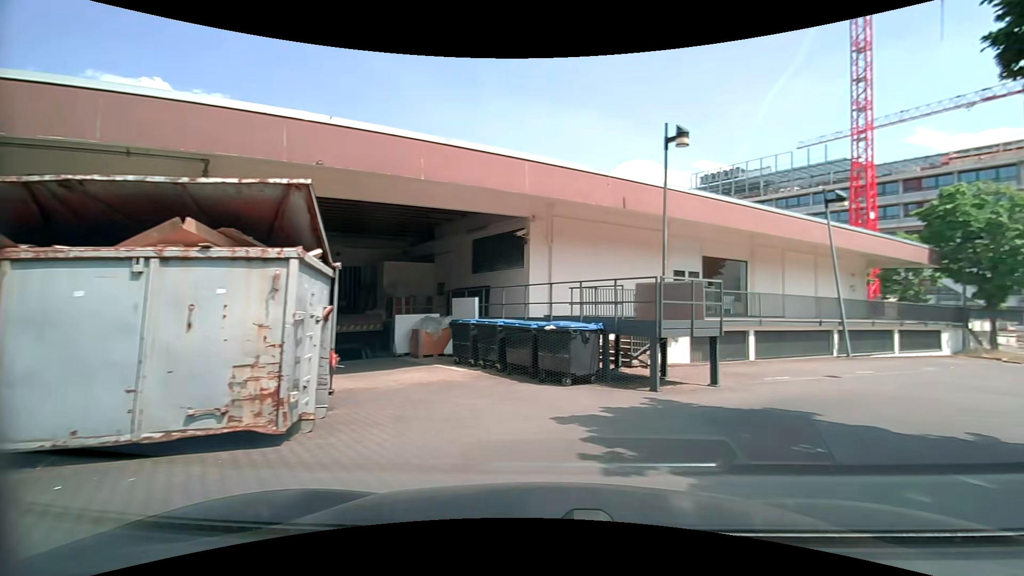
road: service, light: Day
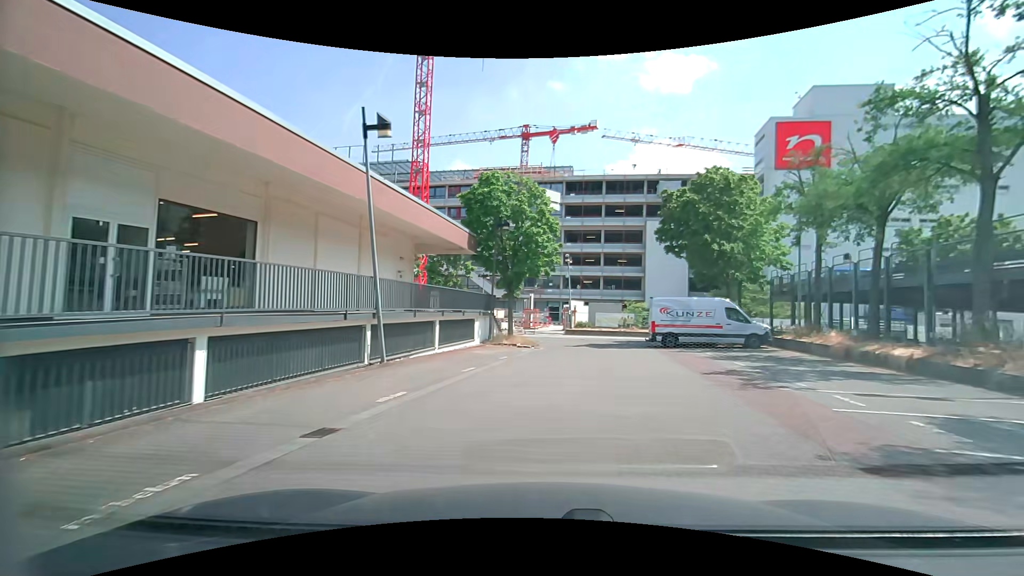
(+4.3, +9.3) m; +45°
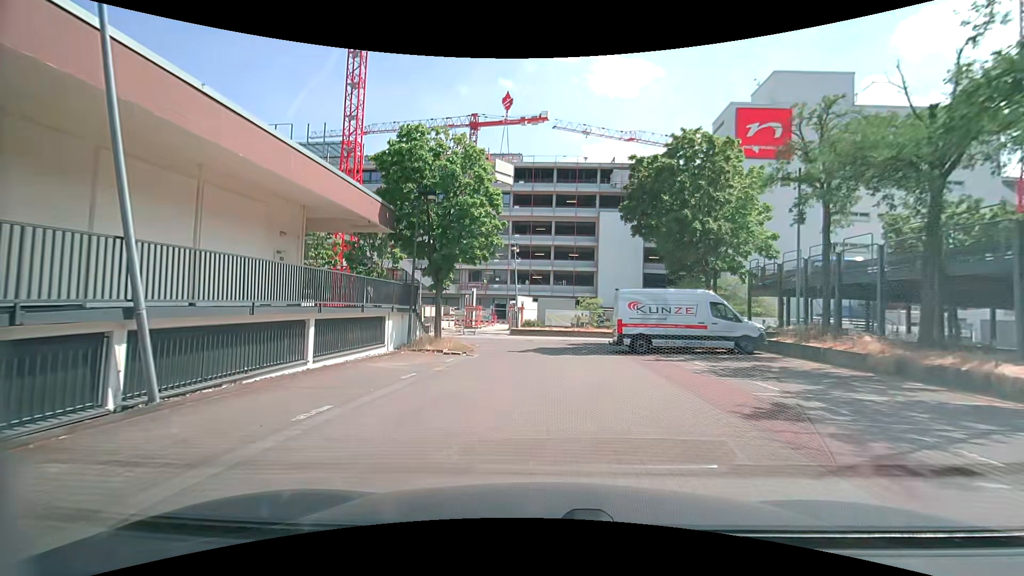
(+0.4, +6.5) m; +5°
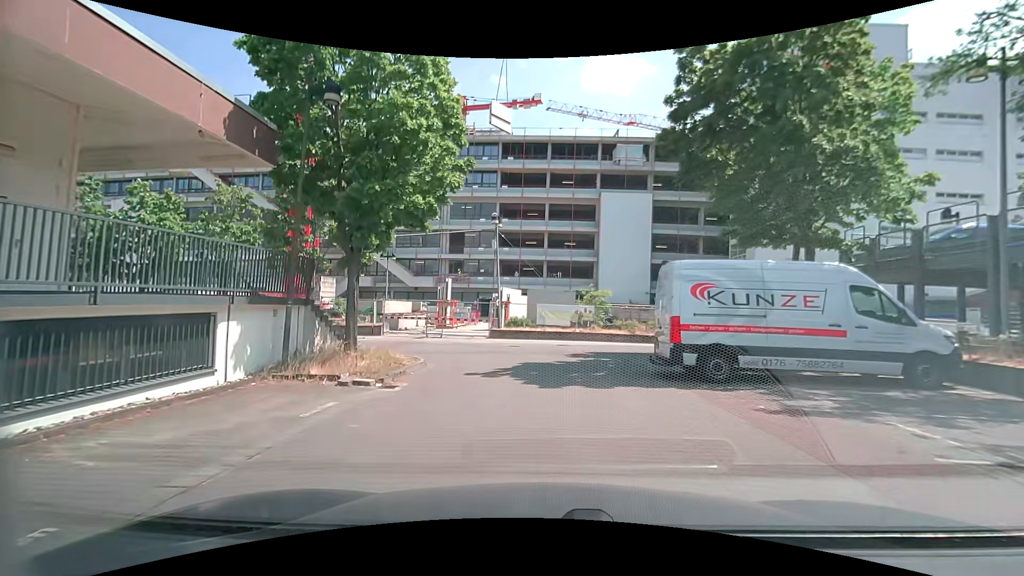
(+0.2, +9.5) m; +1°
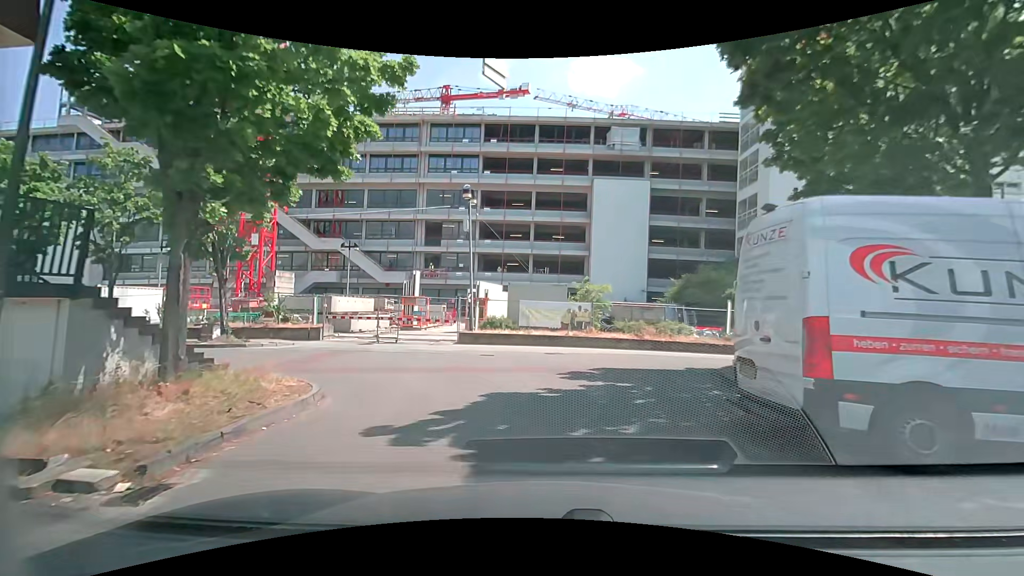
(+0.1, +5.9) m; +2°
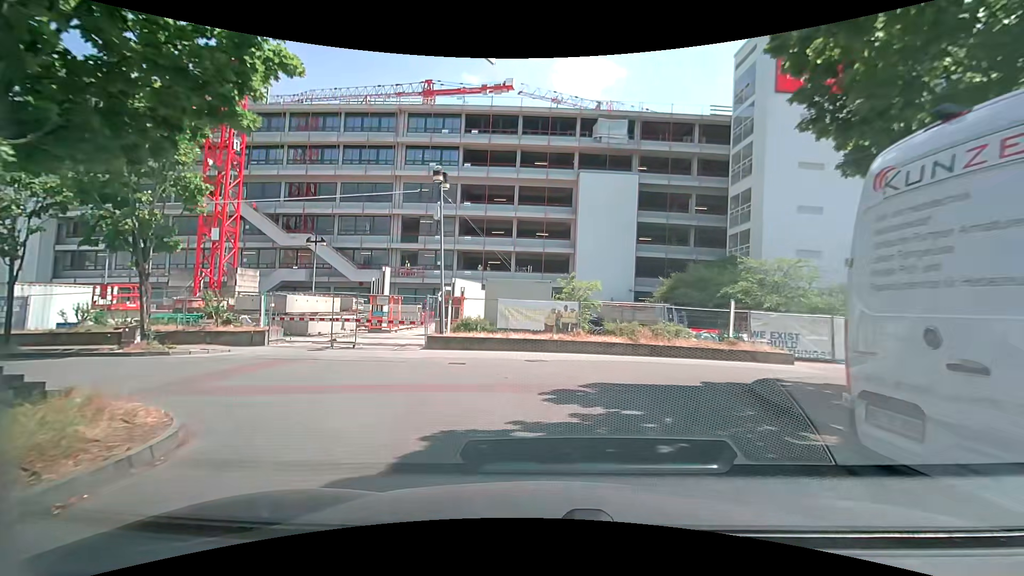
(+0.1, +2.8) m; +3°
